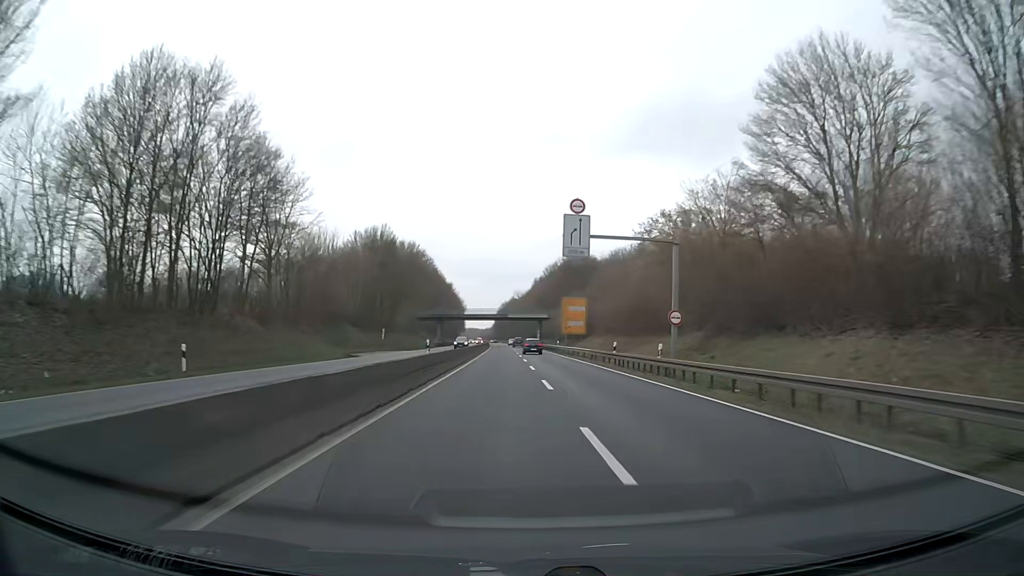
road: trunk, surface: asphalt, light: Day
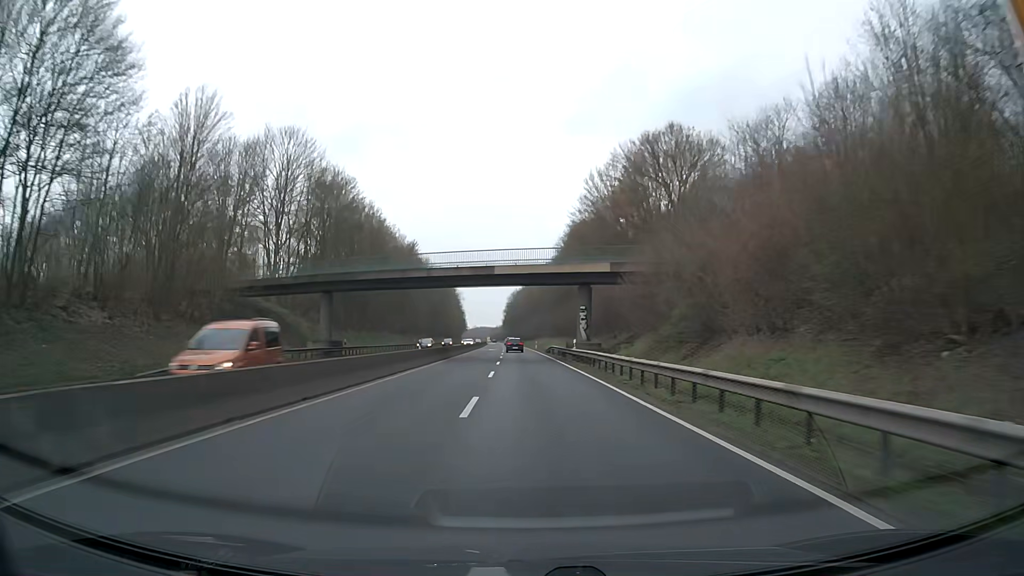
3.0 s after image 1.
(-0.4, +79.3) m; -1°
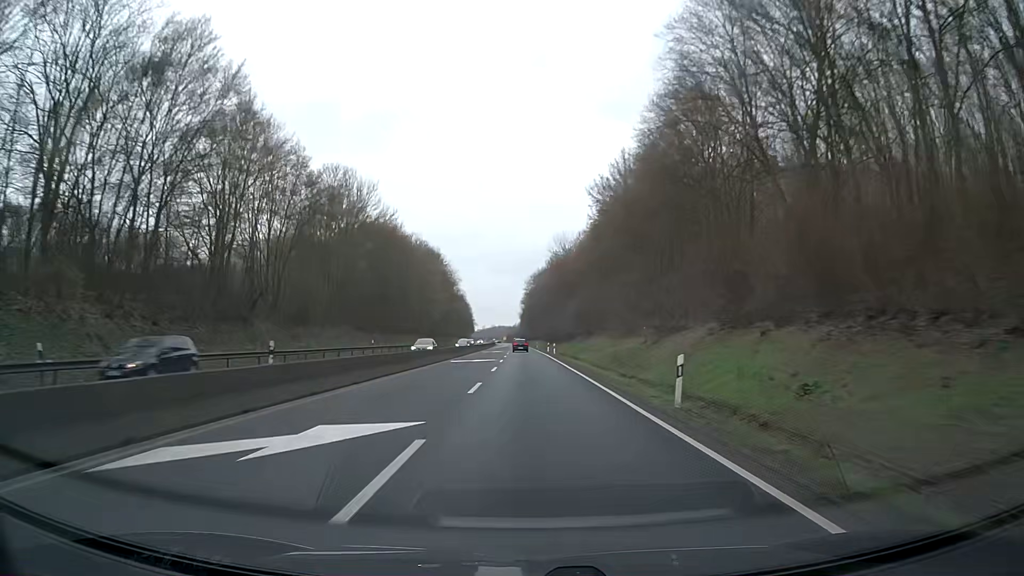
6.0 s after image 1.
(-1.7, +79.2) m; -2°
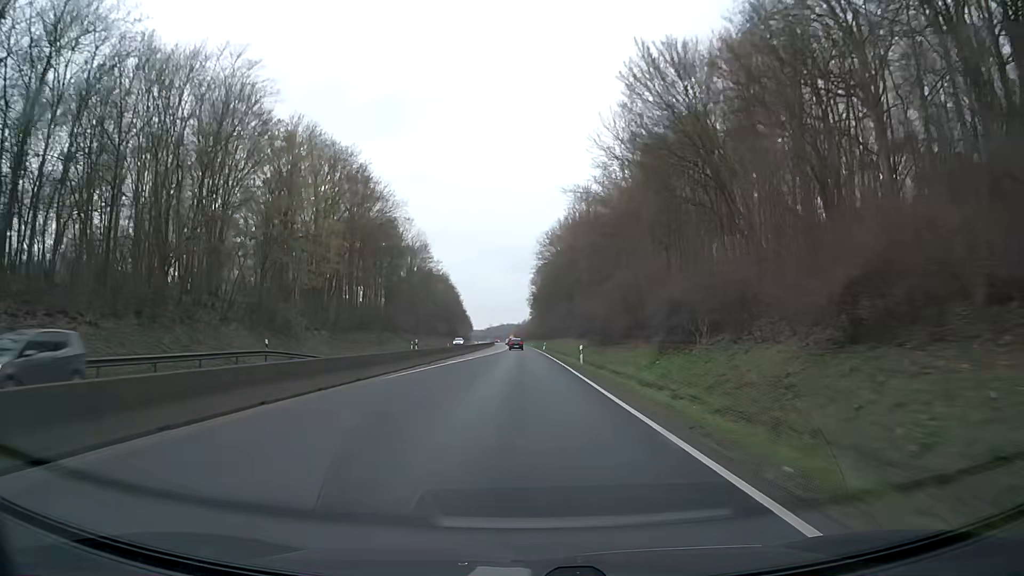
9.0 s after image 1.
(-0.2, +79.2) m; -1°
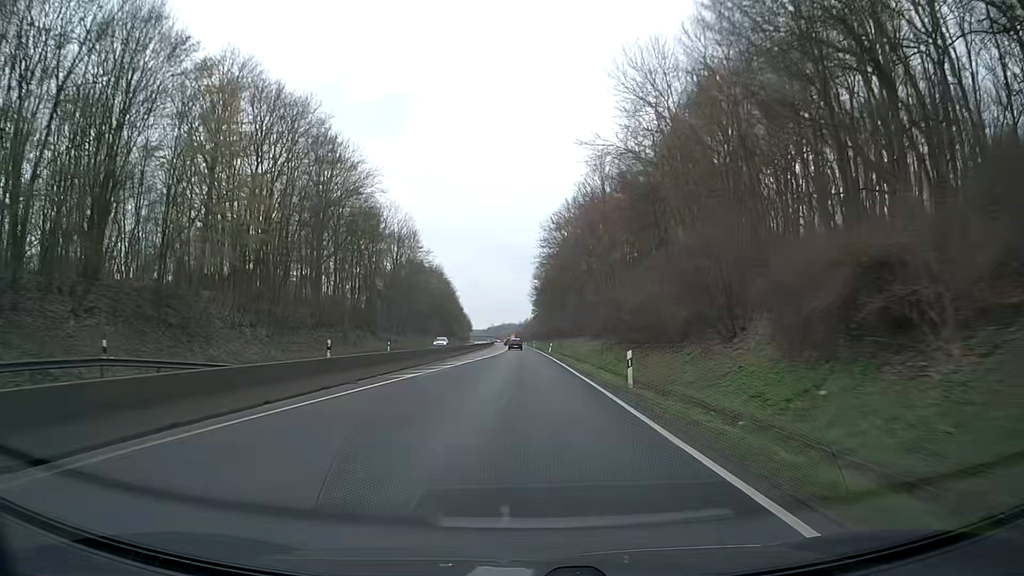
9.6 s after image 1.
(0.0, +15.8) m; 0°
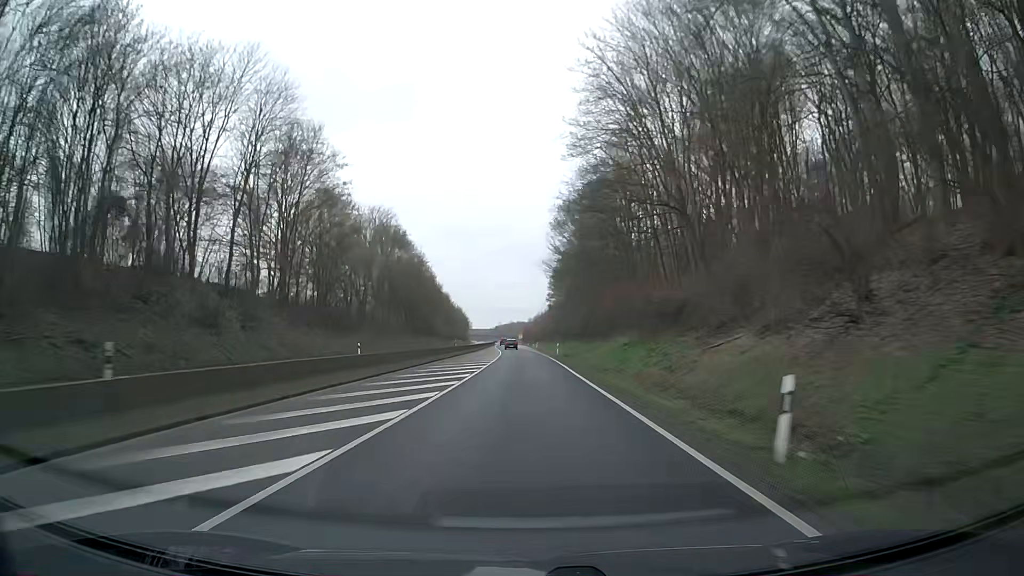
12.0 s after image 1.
(-0.3, +63.3) m; -1°
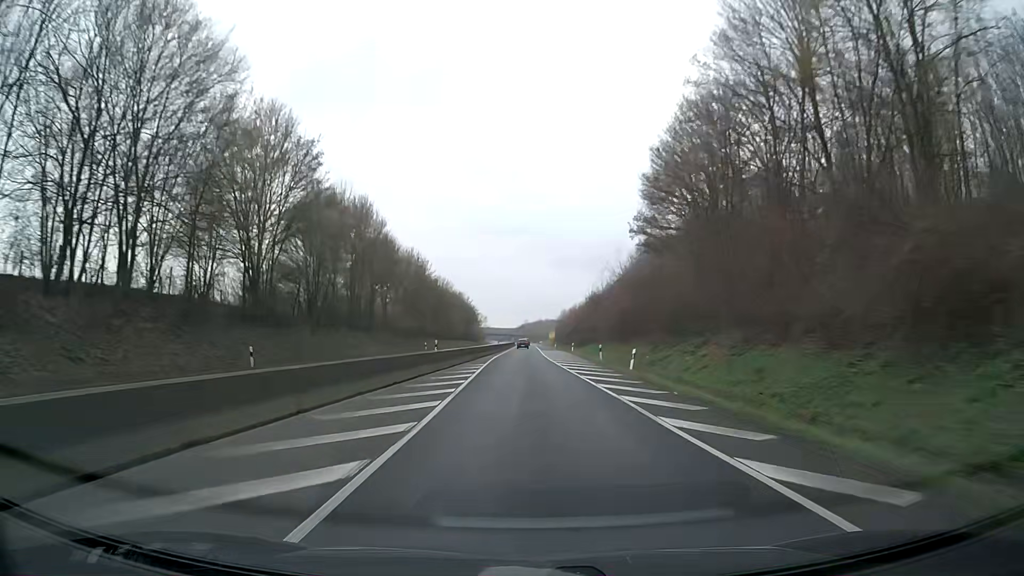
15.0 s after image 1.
(-1.8, +79.2) m; -3°
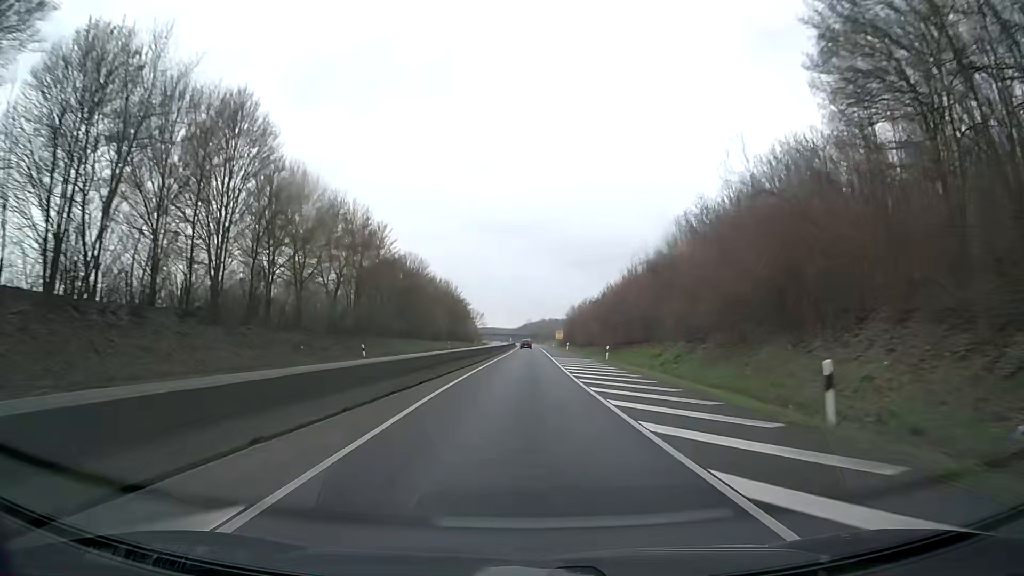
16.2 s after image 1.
(-0.1, +31.7) m; 0°
(0, +10) (0, +20) (0, +30) (0, +40) (0, +50) (0, +60) (0, +70) (0, +80) (0, +90) (0, +100) m
